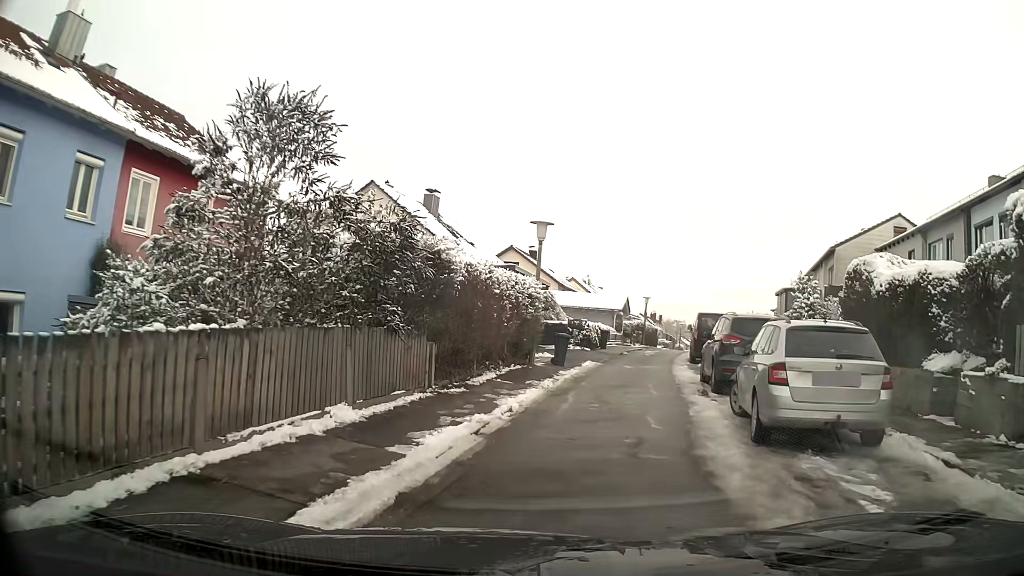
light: Day
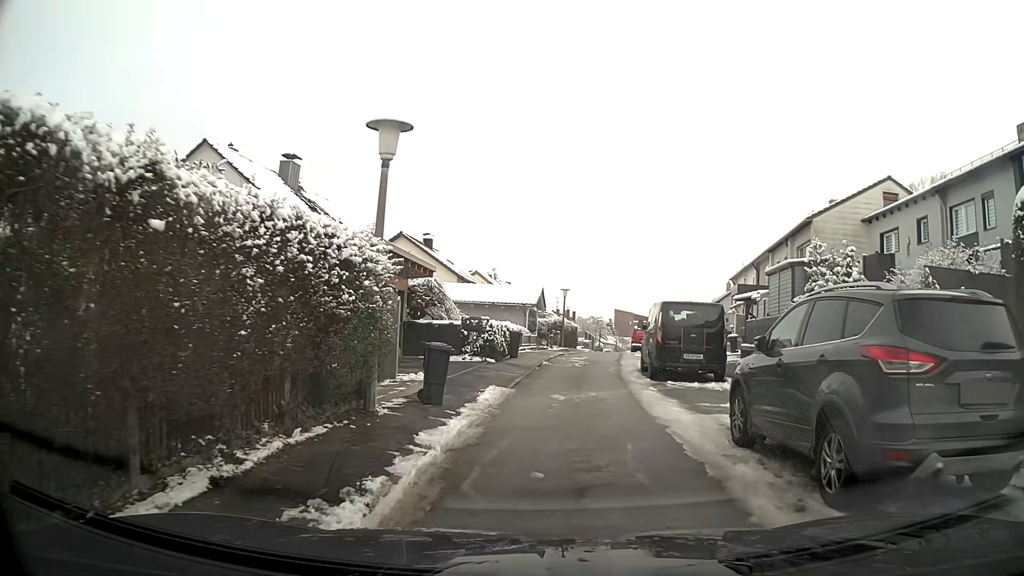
(+0.7, +9.3) m; +8°
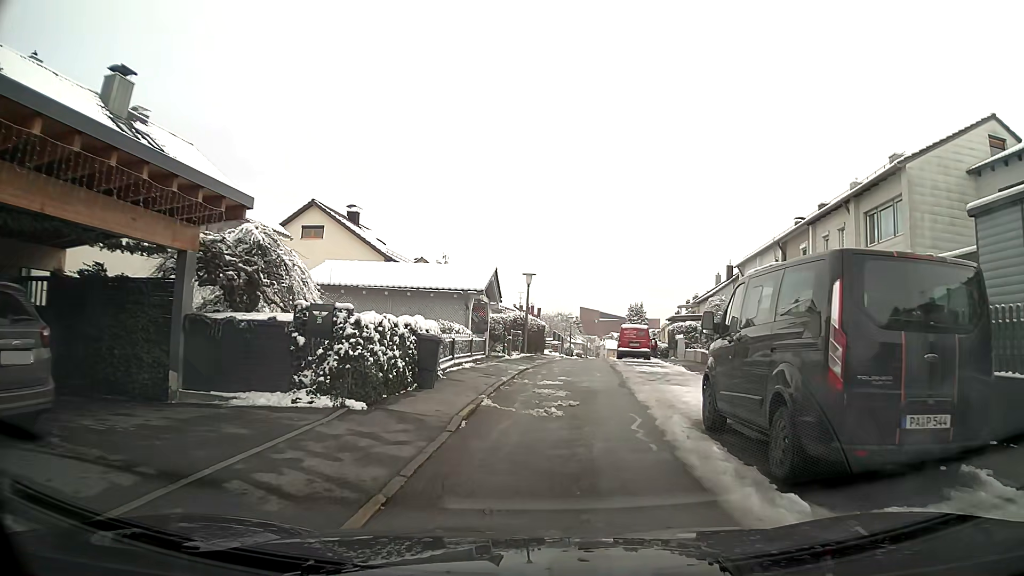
(+0.4, +11.9) m; +3°
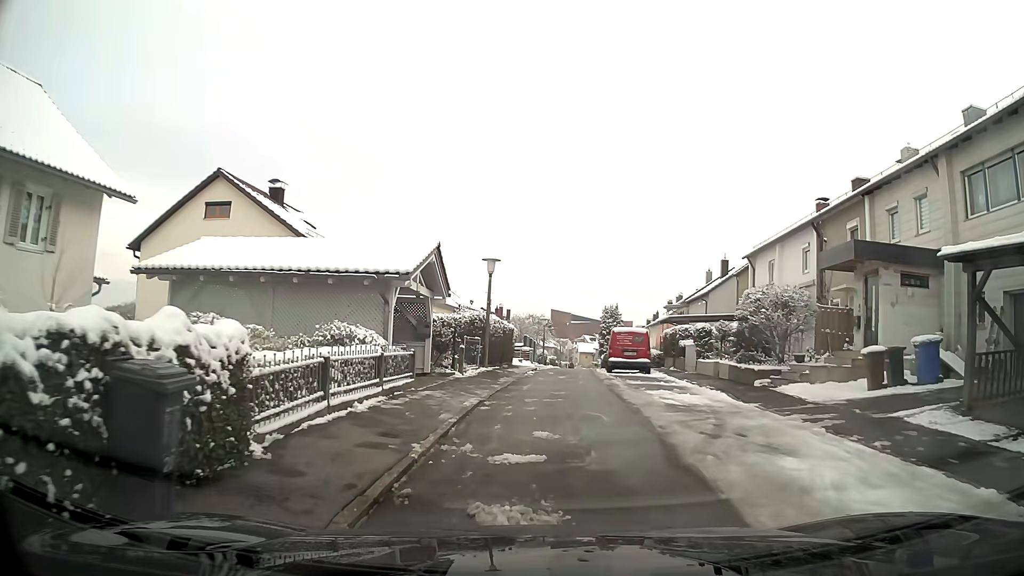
(+0.2, +8.3) m; +3°
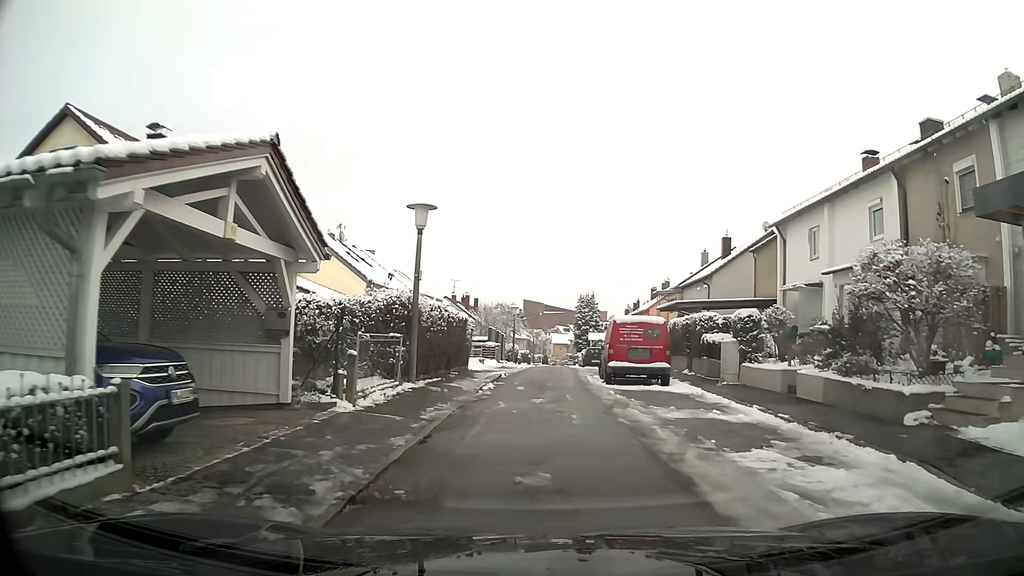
(+0.1, +9.2) m; +2°
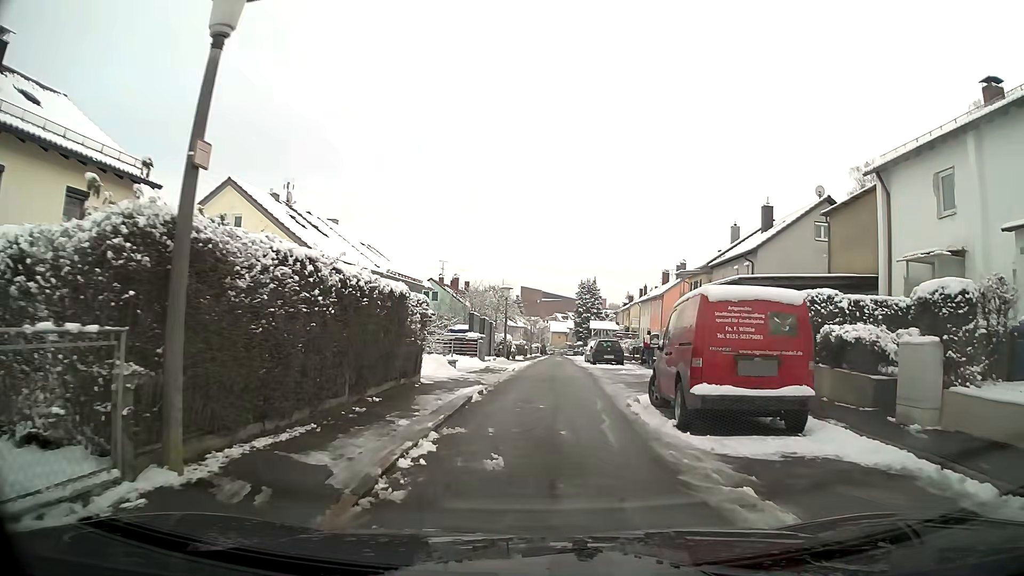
(0.0, +9.7) m; 0°
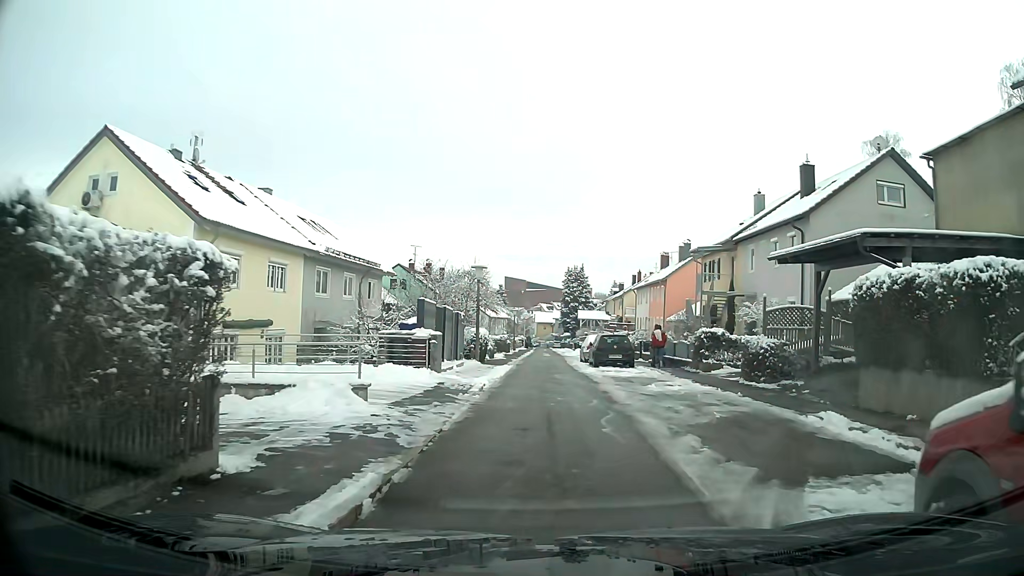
(+0.1, +8.9) m; +2°
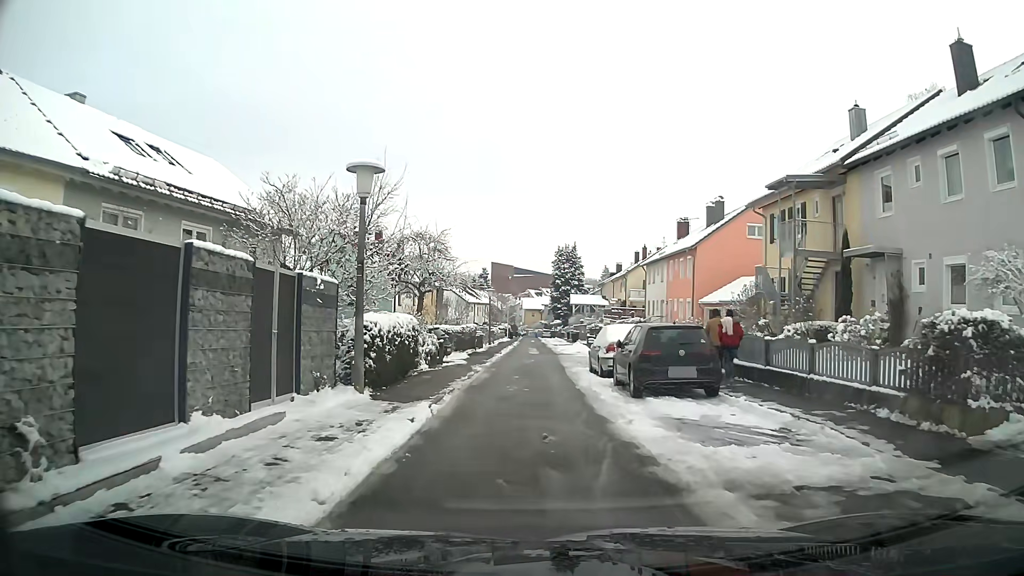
(+0.3, +15.8) m; 0°
(0, +10) (0, +20) (0, +30) (0, +40) (0, +50) (0, +60) (0, +70) (0, +80) (0, +90) (0, +100) m
